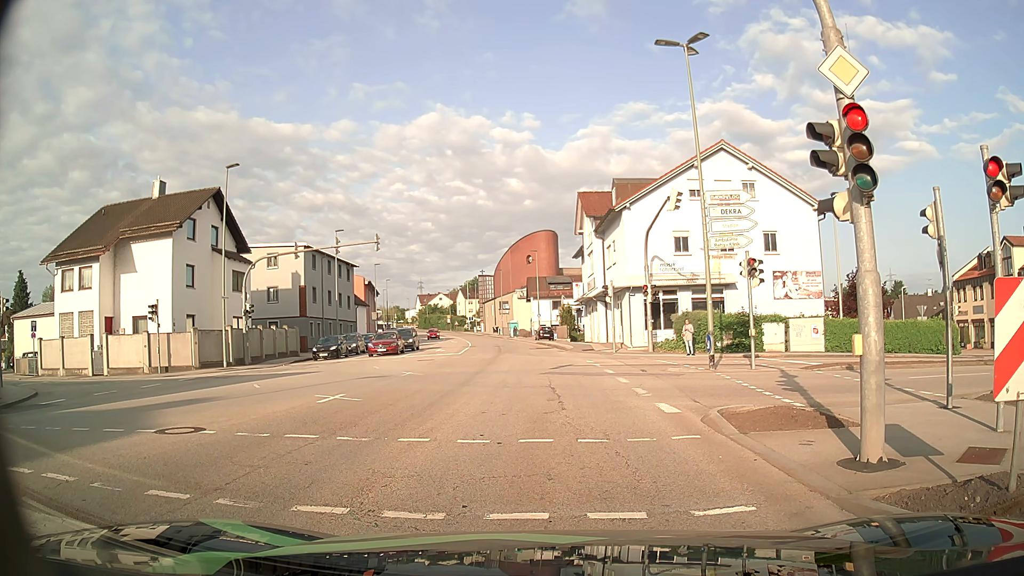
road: tertiary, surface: asphalt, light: Day
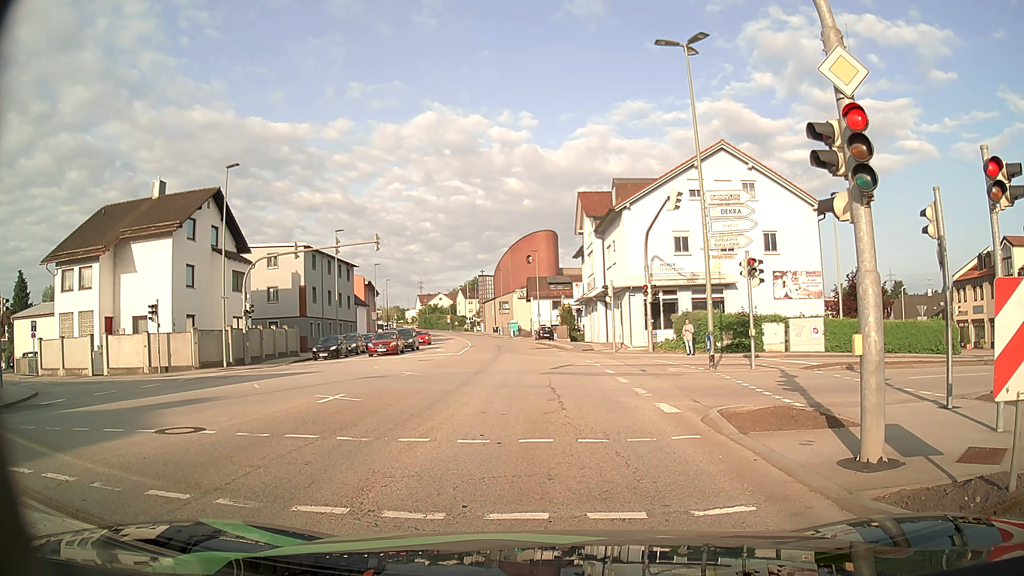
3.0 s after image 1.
(0.0, 0.0) m; 0°
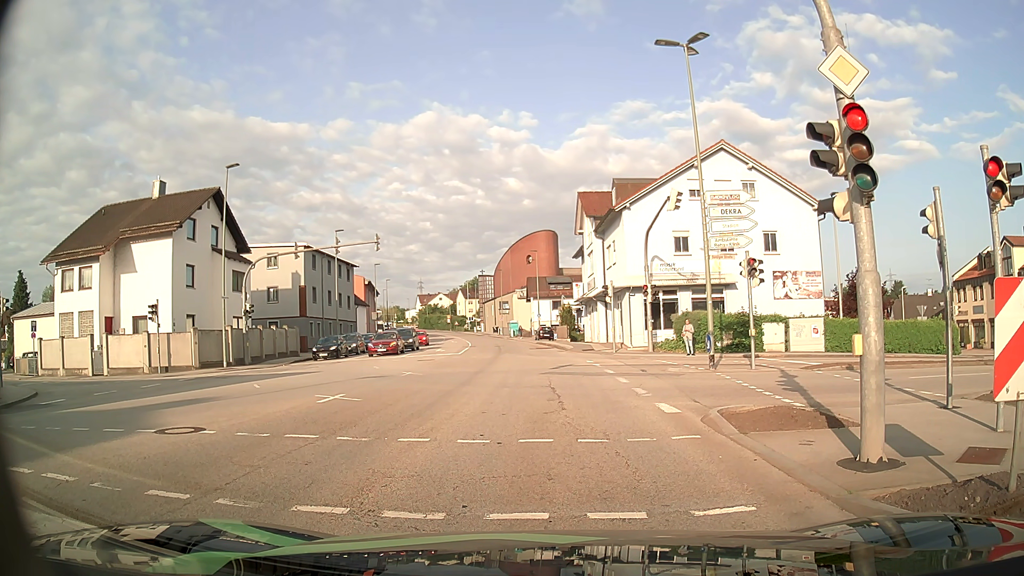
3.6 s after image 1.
(0.0, 0.0) m; 0°
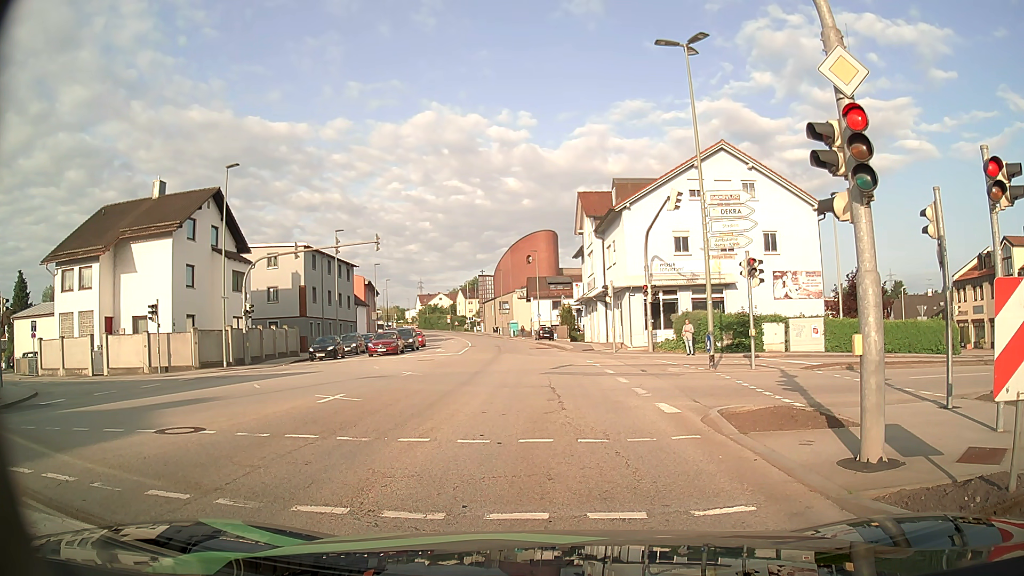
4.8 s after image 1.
(0.0, 0.0) m; 0°
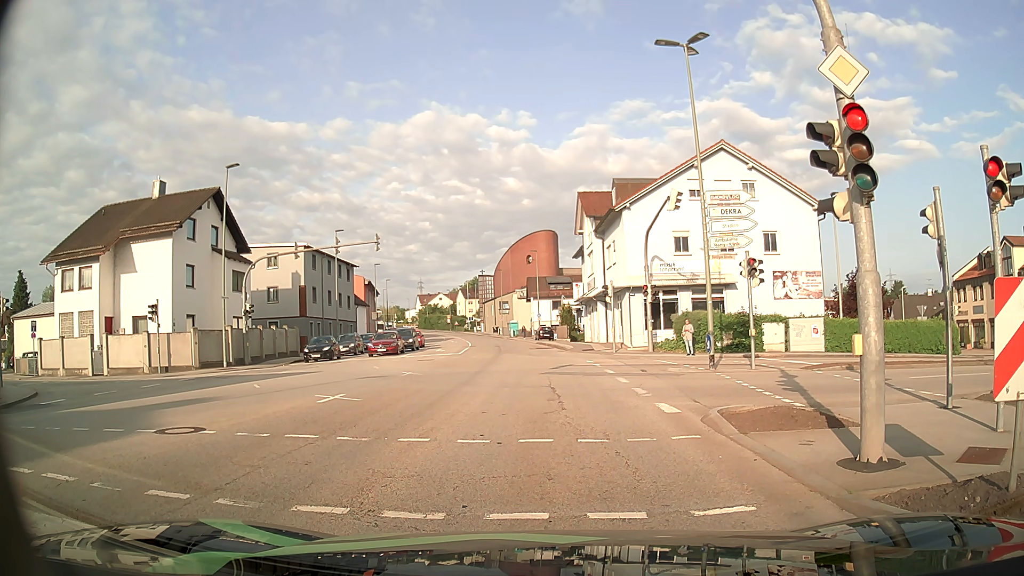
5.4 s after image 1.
(0.0, 0.0) m; 0°
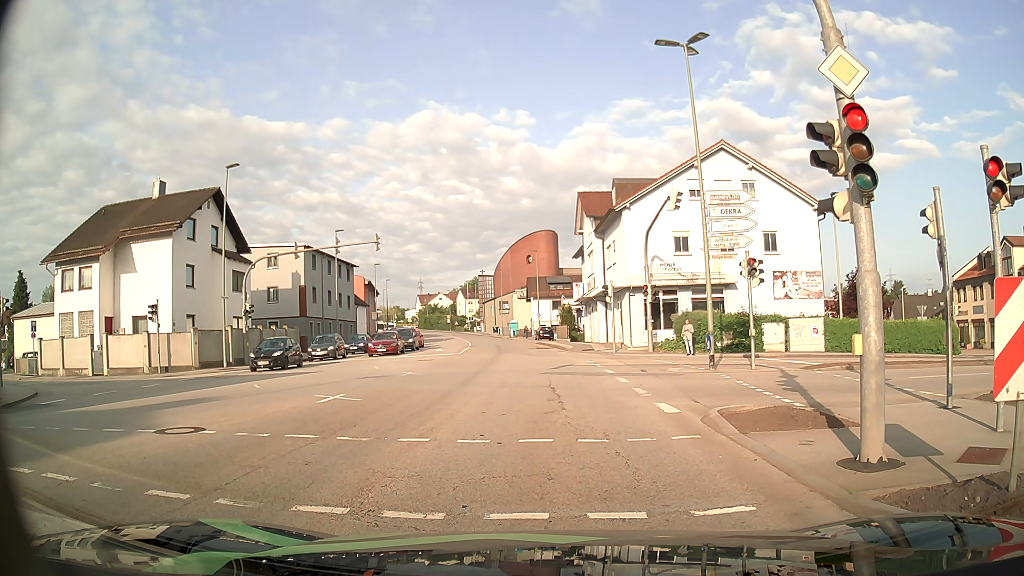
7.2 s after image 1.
(0.0, 0.0) m; 0°
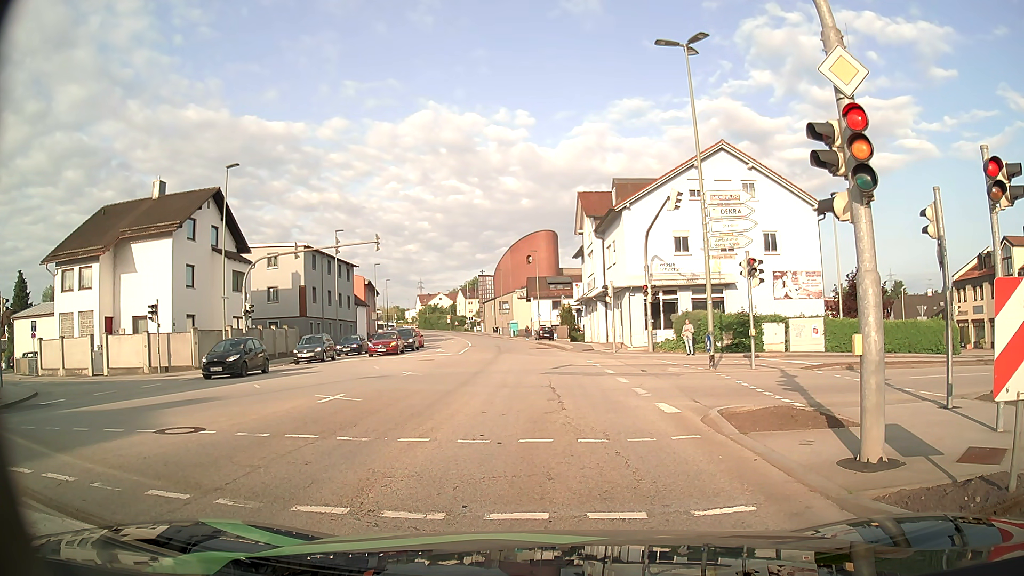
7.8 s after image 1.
(0.0, 0.0) m; 0°
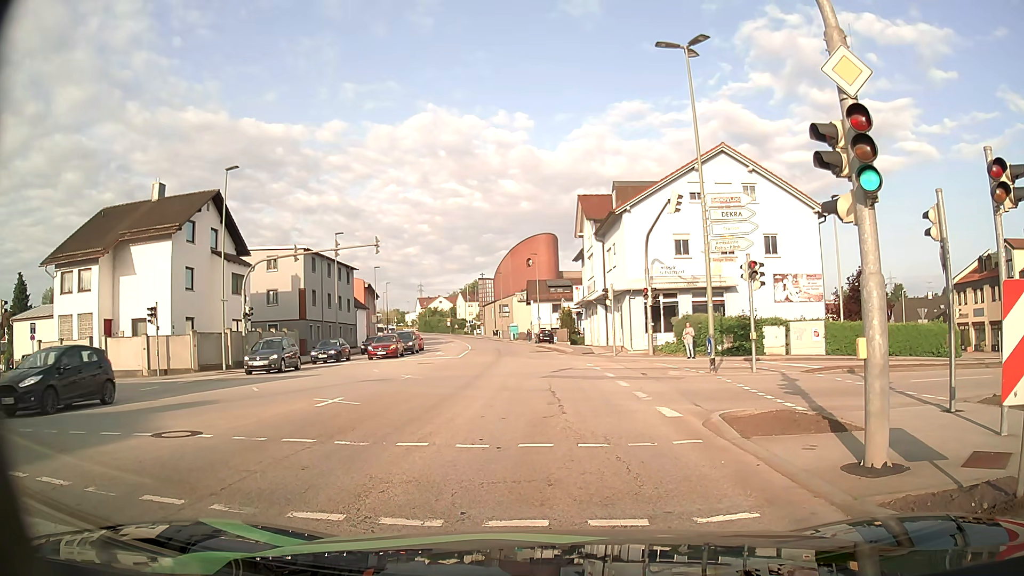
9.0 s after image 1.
(0.0, +0.1) m; 0°
(0, +10) (0, +20) (0, +30) (-1, +40) (-2, +50) (-3, +60) (-4, +70) (-5, +80) (-7, +90) (-9, +99) m
